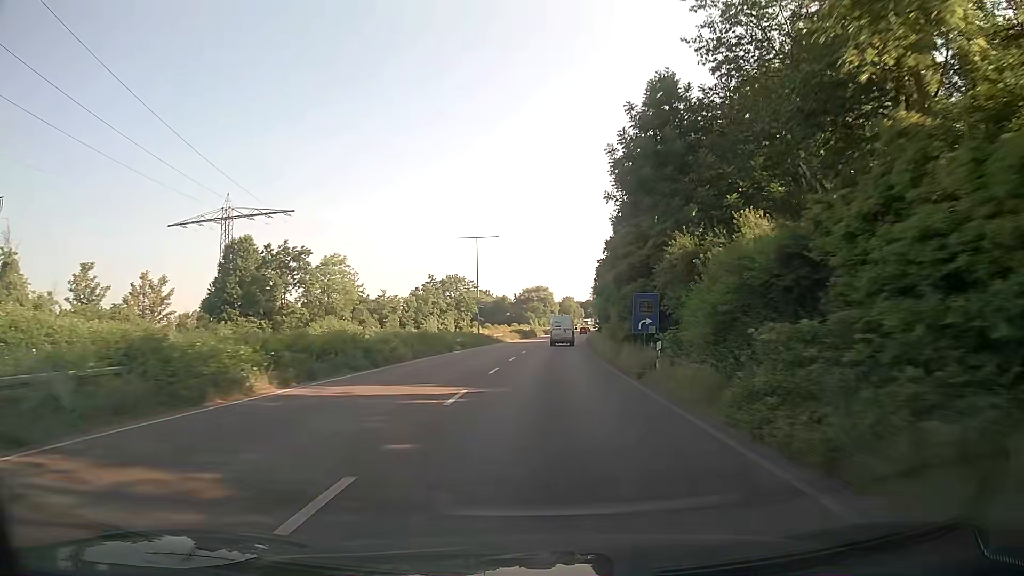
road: trunk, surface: asphalt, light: Day
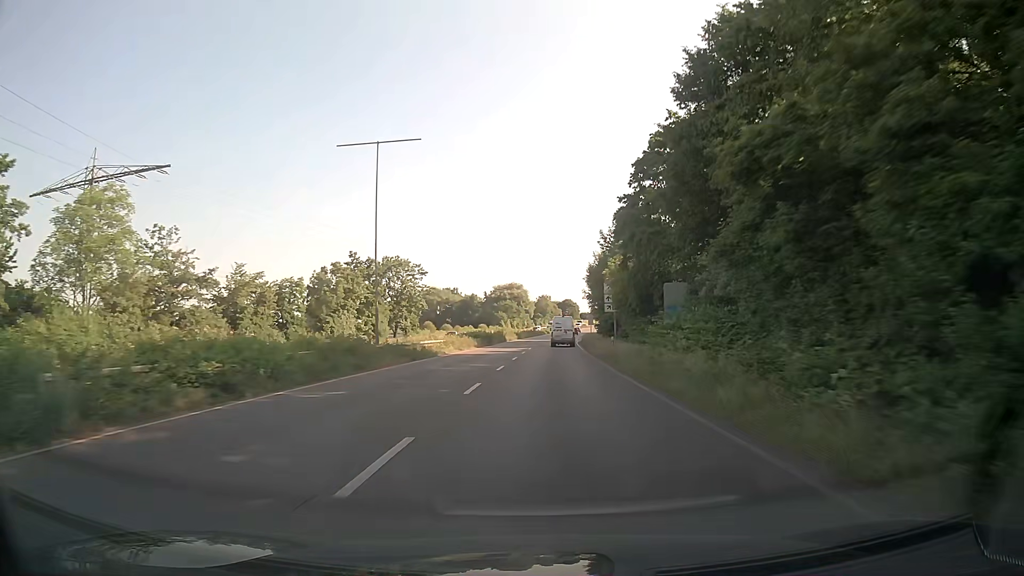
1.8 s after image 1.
(+0.7, +33.7) m; +2°
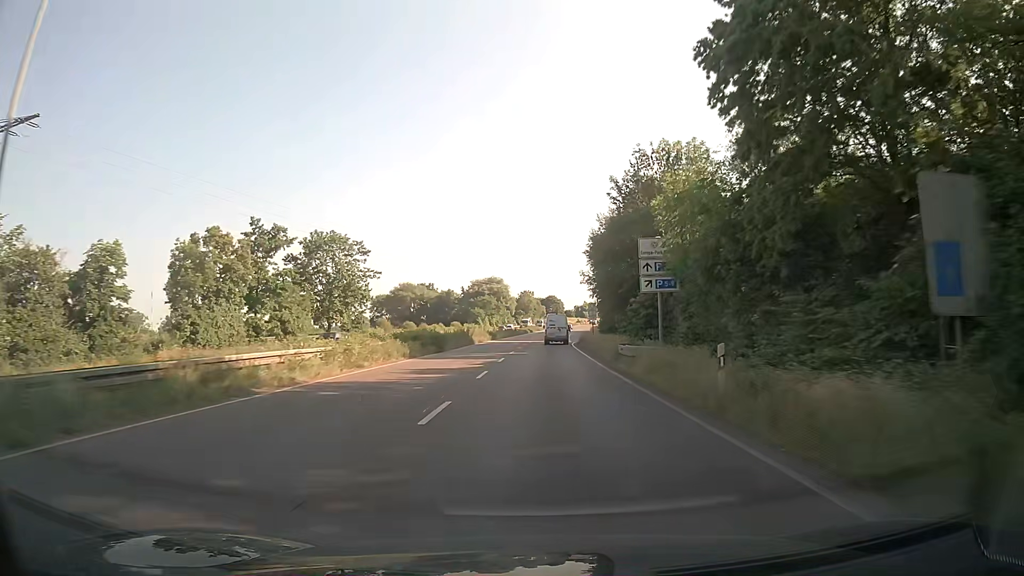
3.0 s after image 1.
(+0.3, +22.9) m; +2°
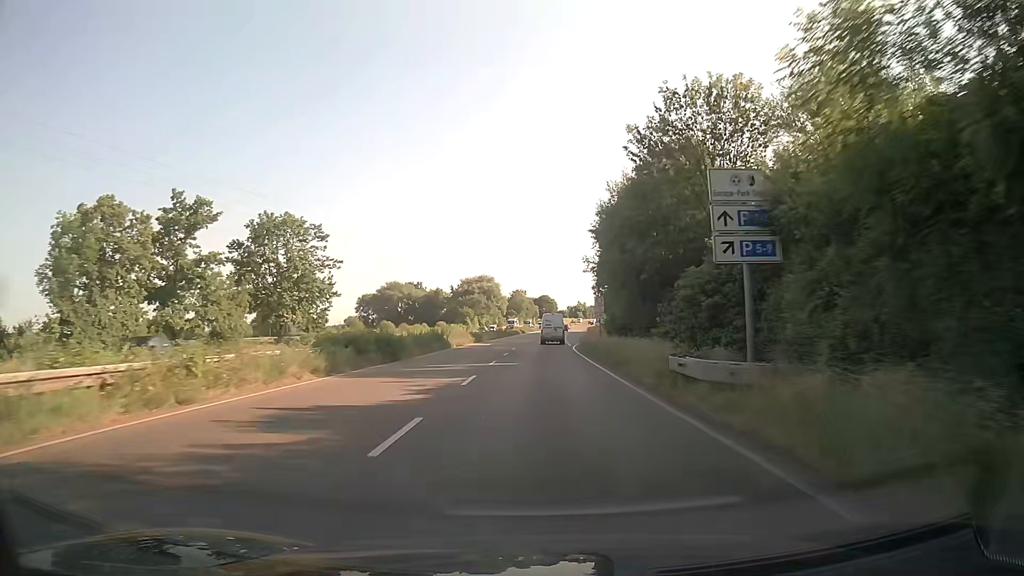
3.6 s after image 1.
(0.0, +11.6) m; 0°
(0, +10) (0, +20) (0, +30) (+1, +40) (+1, +50) (+1, +60) (+2, +70) (+2, +80) (+2, +90) (+3, +100) m
